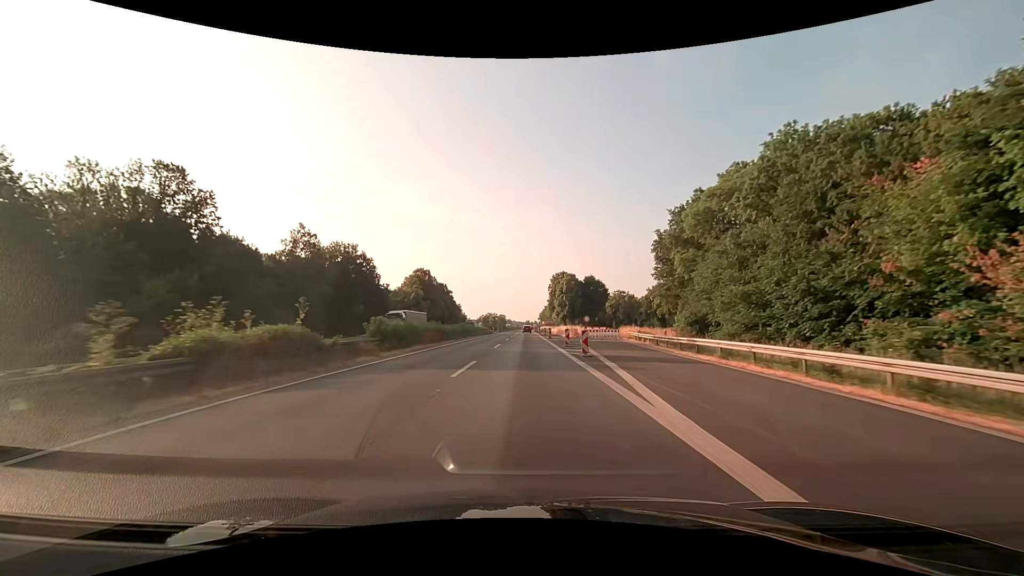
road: motorway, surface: asphalt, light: Day
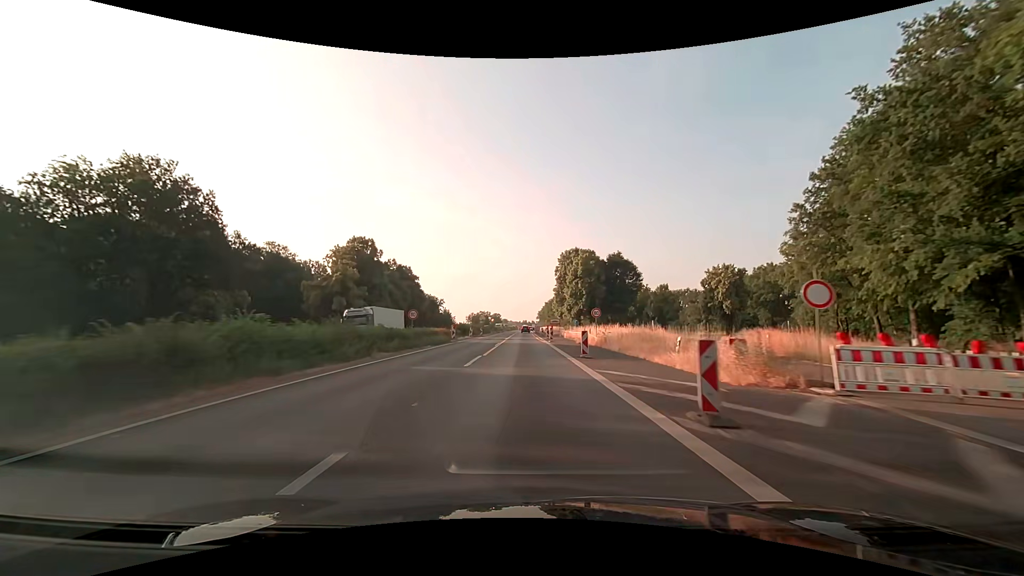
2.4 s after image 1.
(+0.3, +50.0) m; 0°
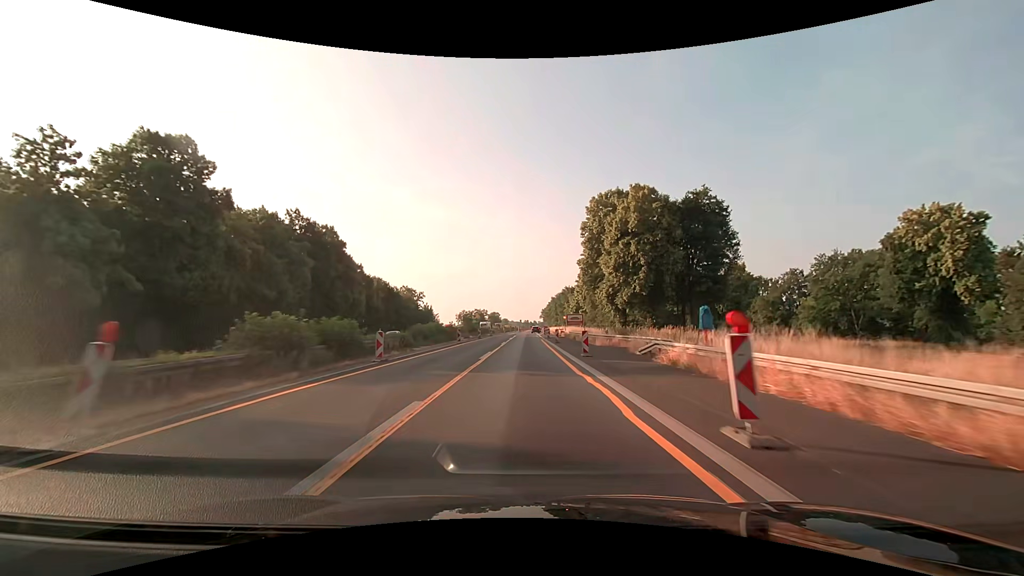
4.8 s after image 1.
(0.0, +50.2) m; 0°
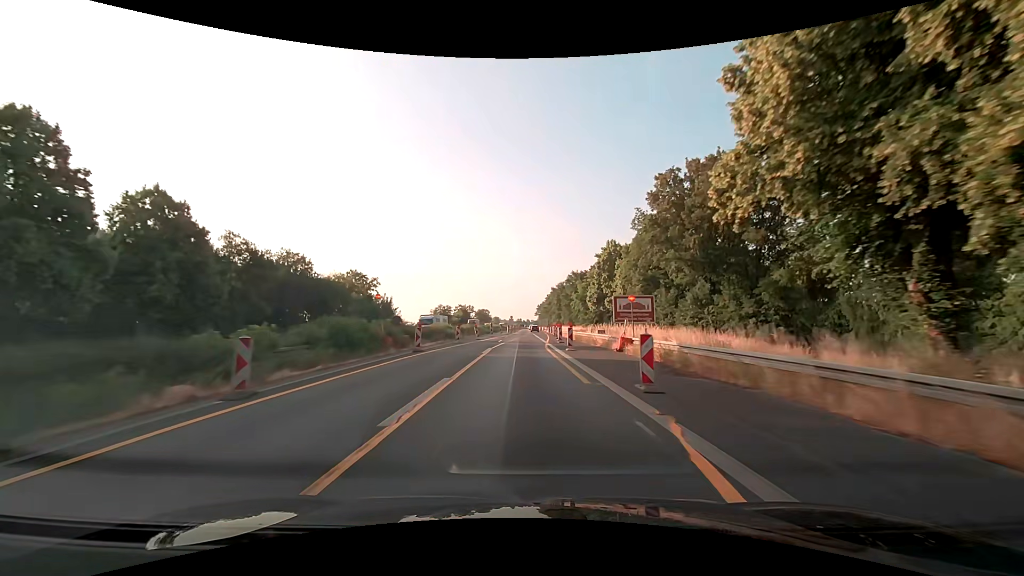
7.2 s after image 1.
(+0.1, +50.2) m; +1°
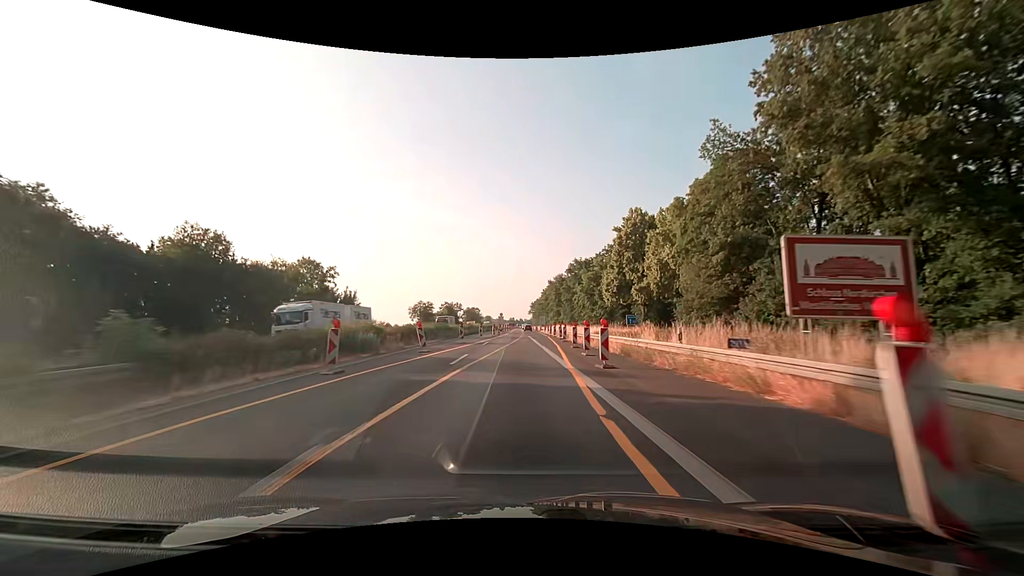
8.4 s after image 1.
(+0.1, +25.1) m; +1°
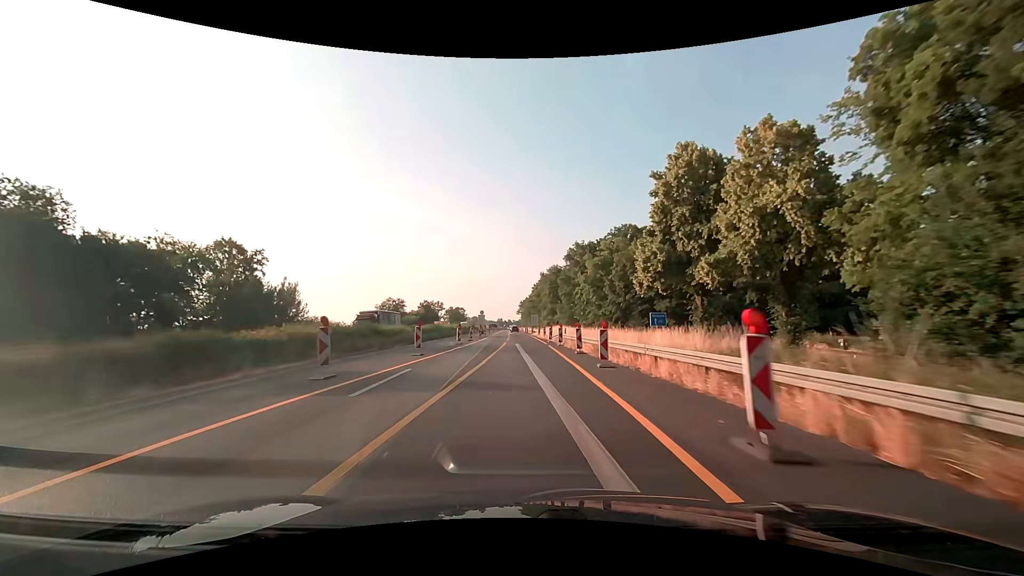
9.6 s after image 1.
(+0.2, +25.1) m; +1°
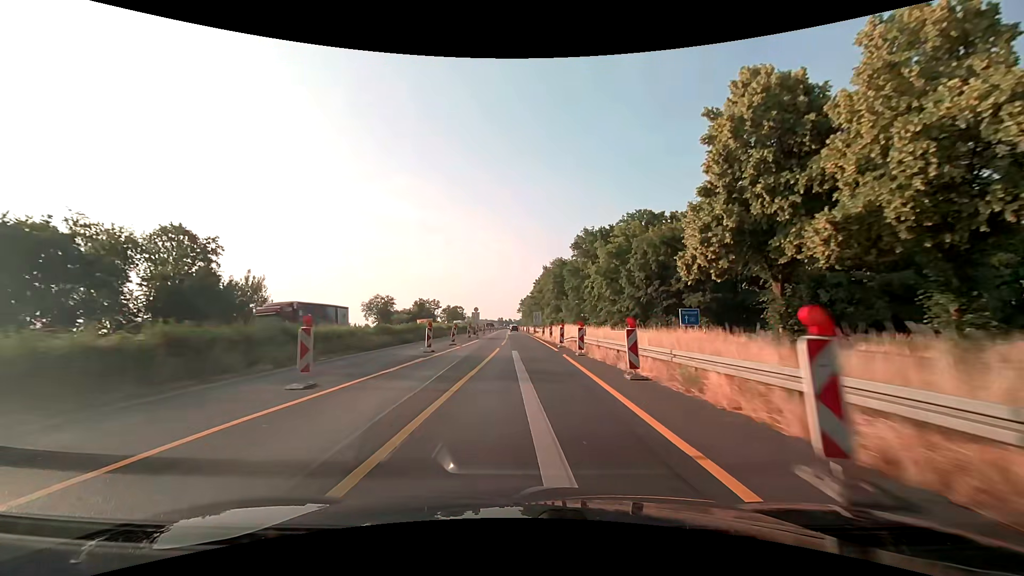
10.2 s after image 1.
(+0.1, +12.6) m; 0°
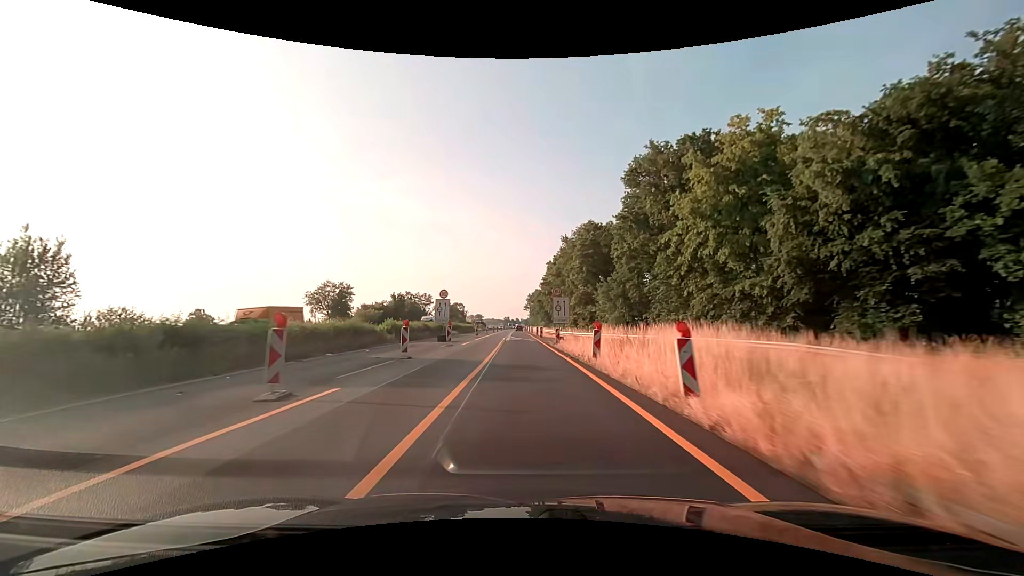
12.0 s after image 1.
(-0.2, +37.7) m; -1°
(0, +10) (0, +20) (0, +30) (0, +40) (0, +50) (-1, +60) (-1, +70) (-1, +80) (-1, +90) (-1, +100) m
